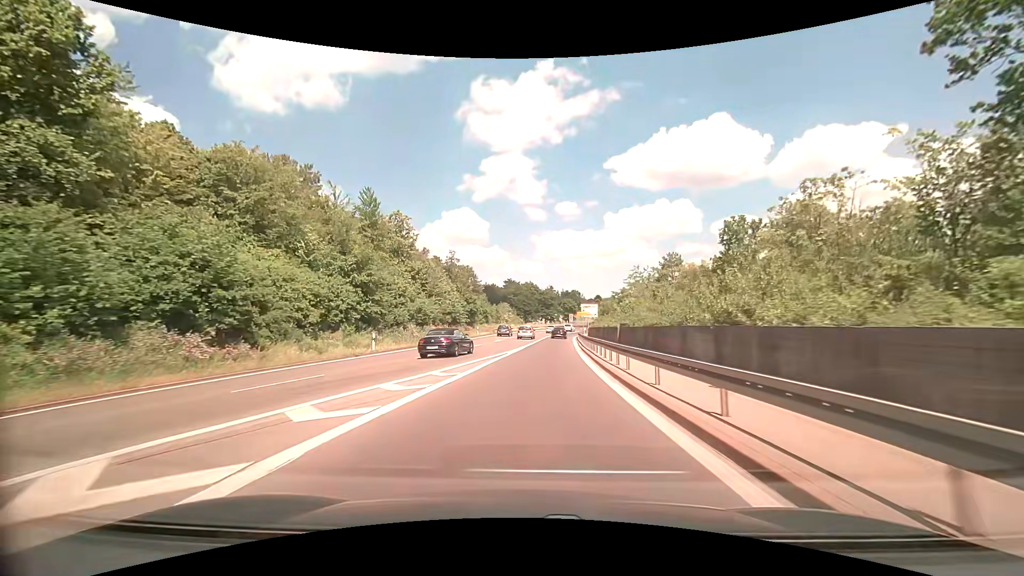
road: trunk_link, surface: asphalt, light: Day
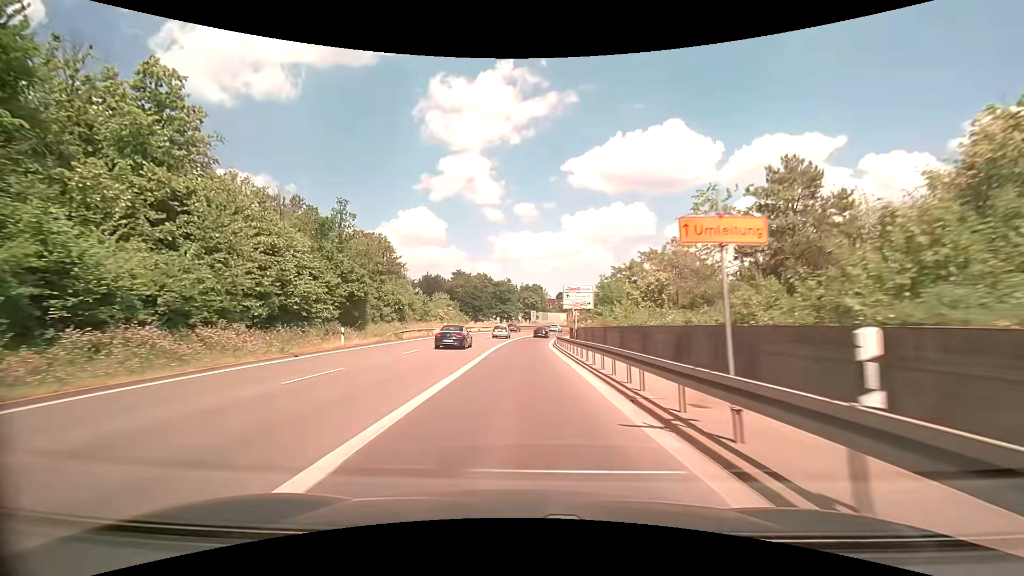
(+1.7, +36.0) m; +5°
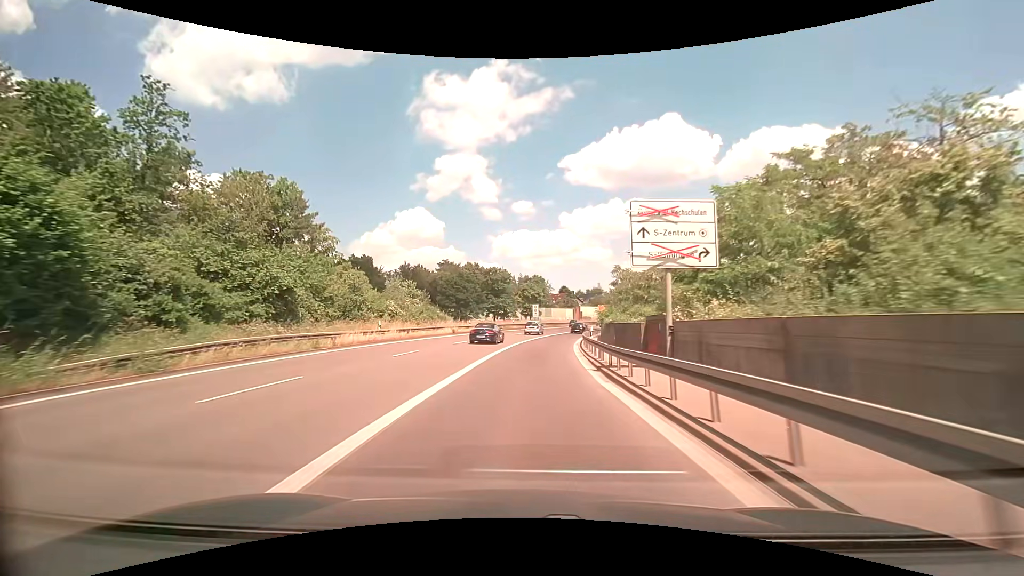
(+0.1, +27.1) m; 0°
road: trunk
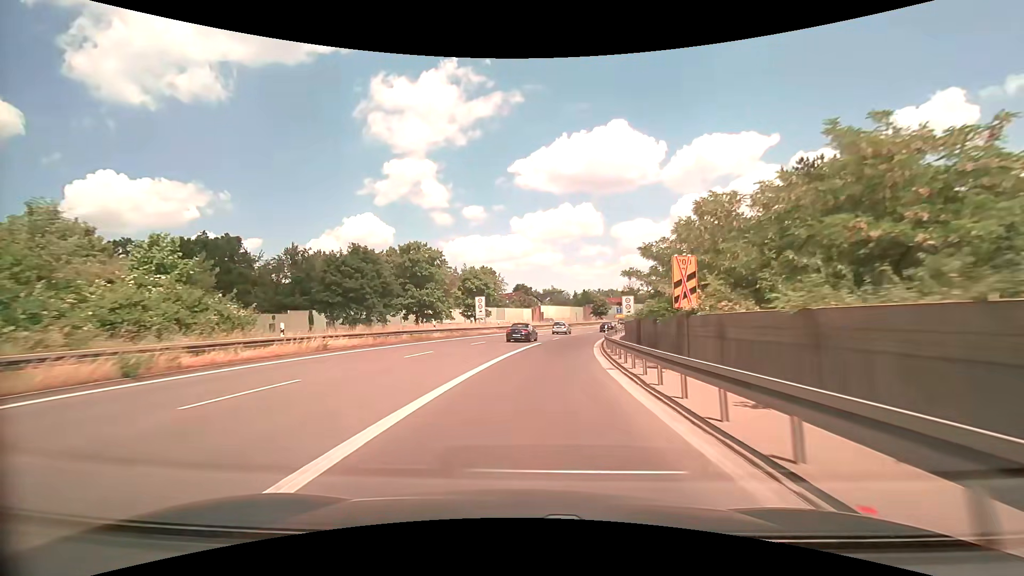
(+1.6, +36.1) m; +6°
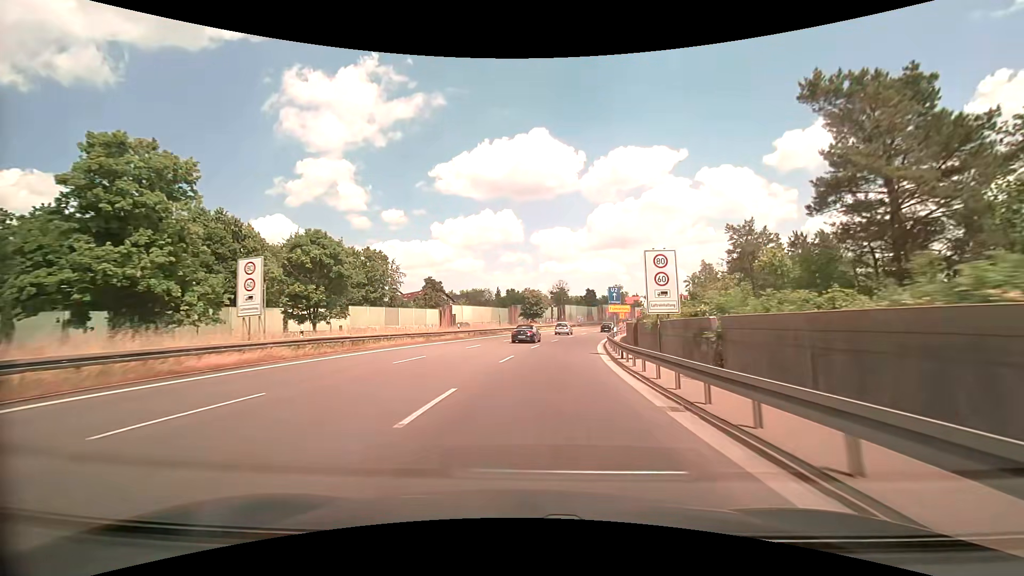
(+2.6, +37.0) m; +9°
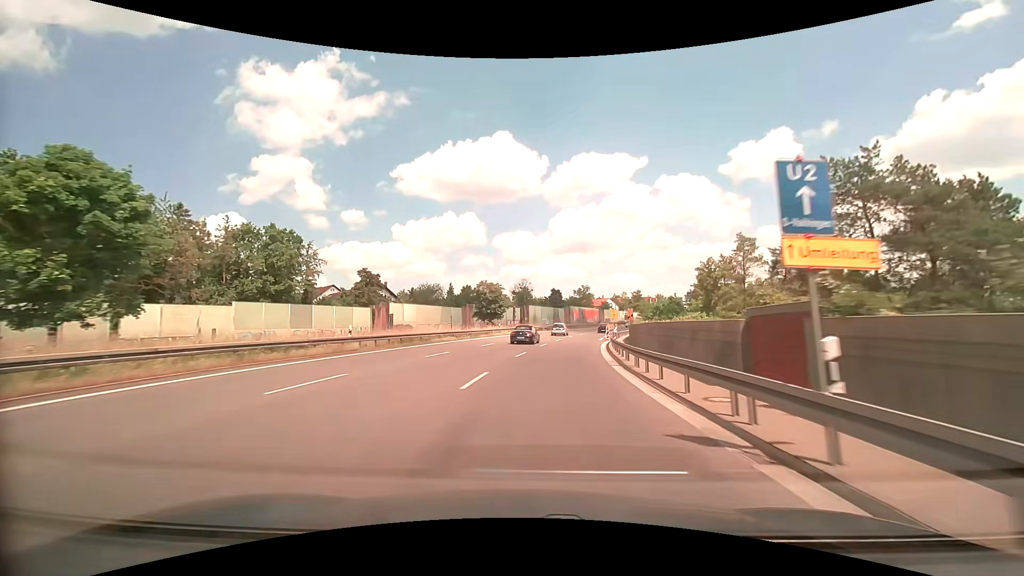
(+0.8, +19.8) m; +4°
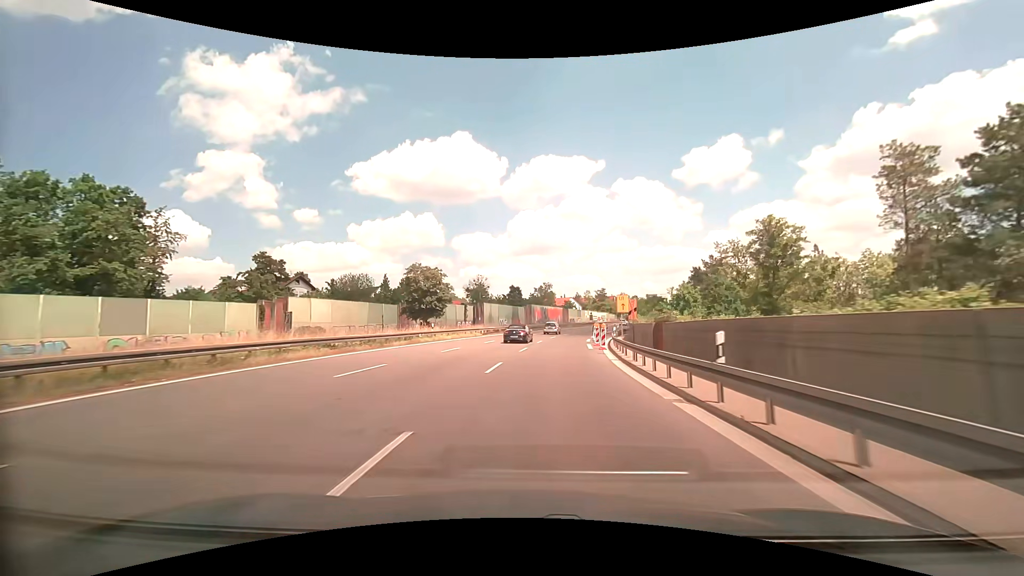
(+0.9, +20.5) m; +4°
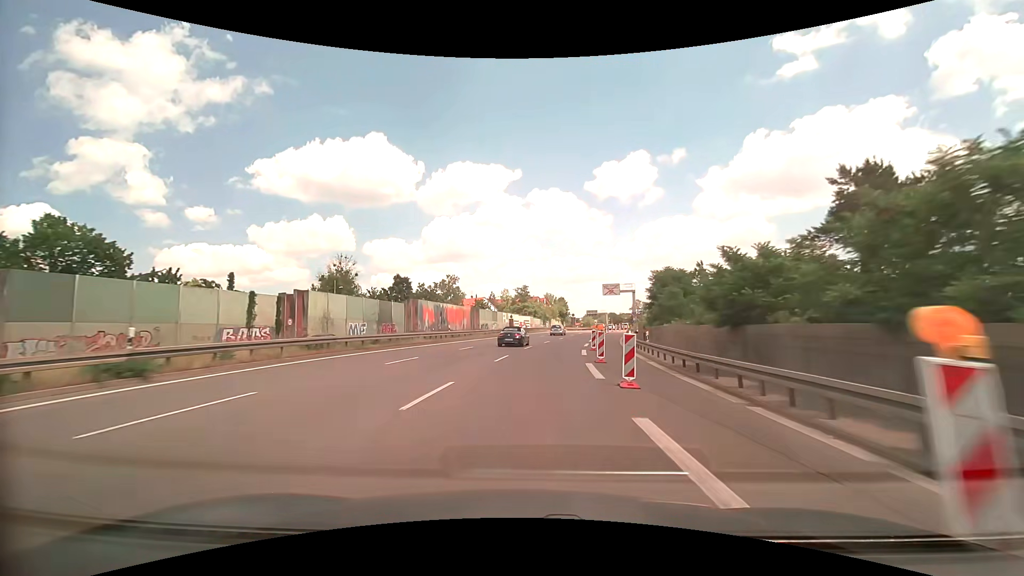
(+5.6, +53.7) m; +10°
(0, +10) (+1, +20) (+1, +30) (+3, +40) (+4, +50) (+6, +60) (+8, +69) (+10, +79) (+12, +89) (+15, +99) m
